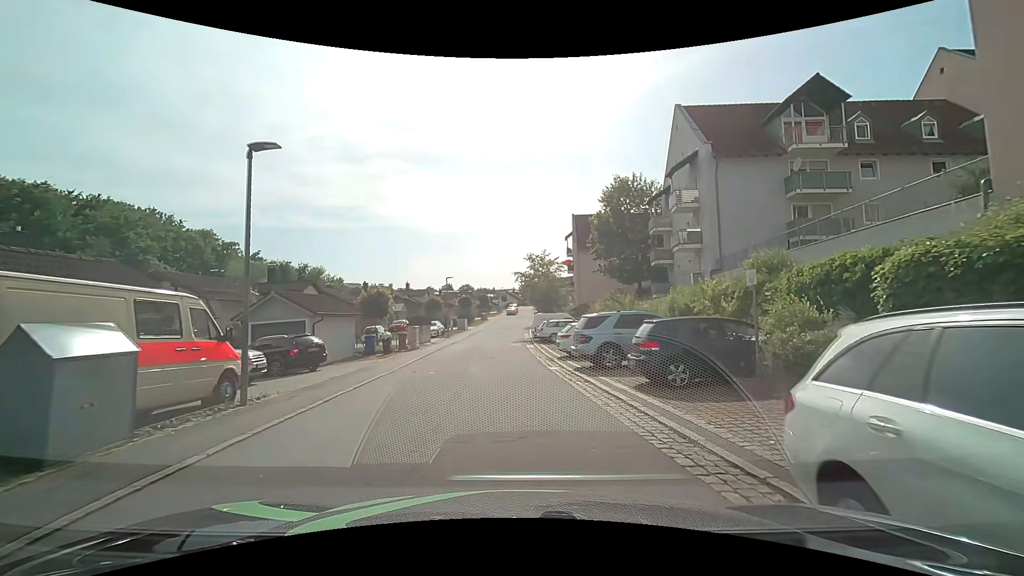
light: Day
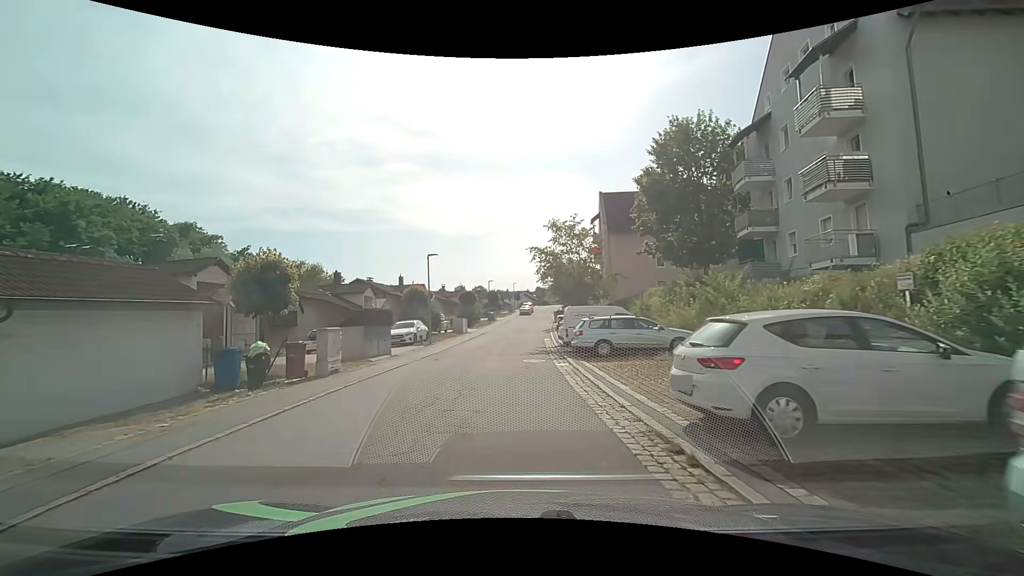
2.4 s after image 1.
(-0.1, +14.6) m; -2°
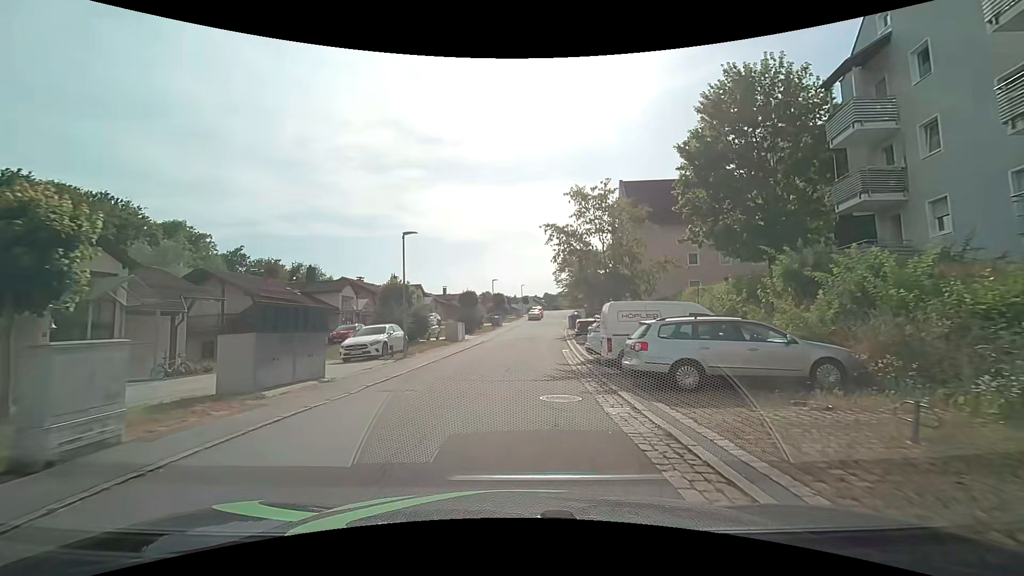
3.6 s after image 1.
(0.0, +8.2) m; 0°
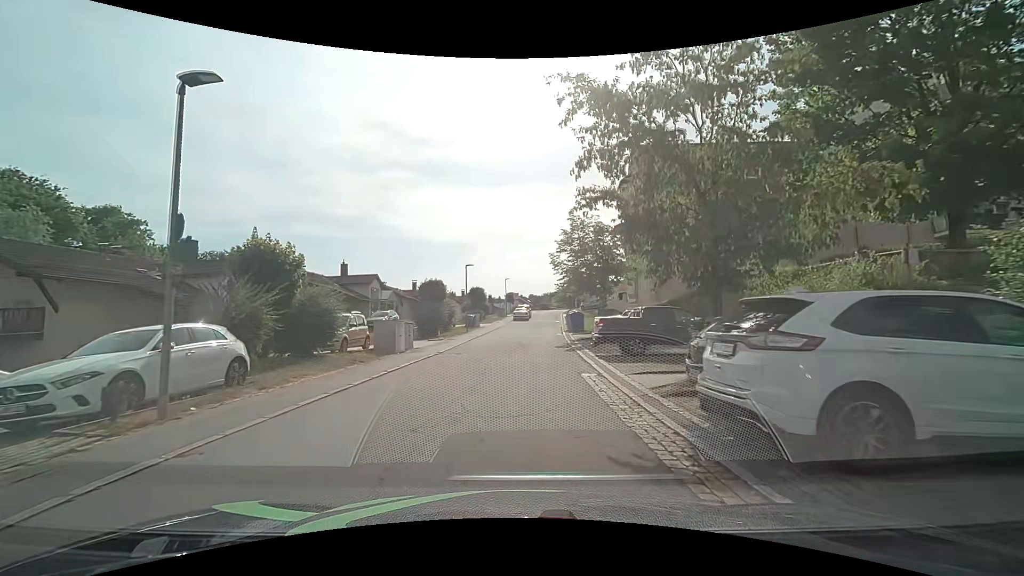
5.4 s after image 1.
(+0.1, +13.0) m; +1°
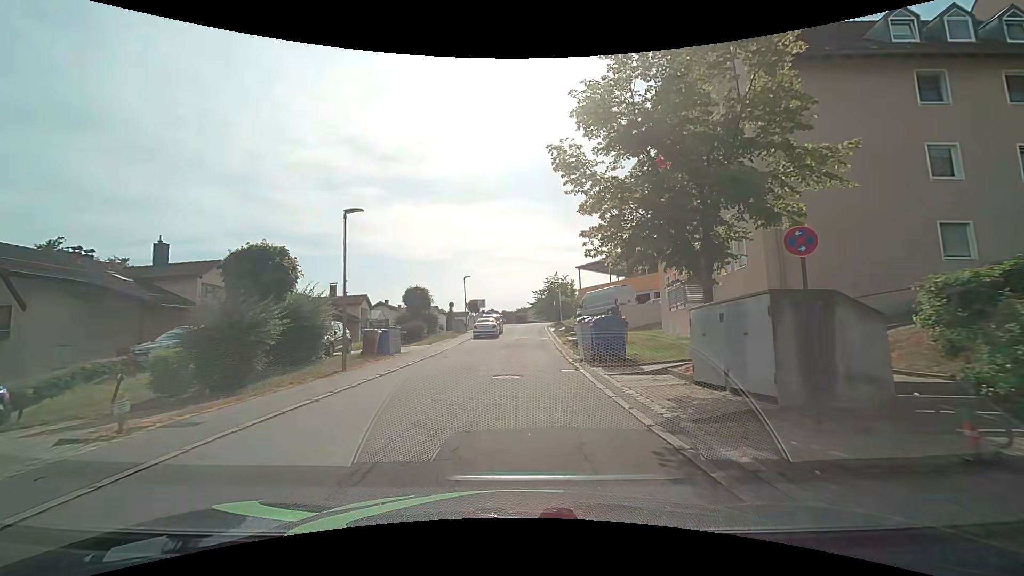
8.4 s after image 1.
(+1.0, +21.4) m; +5°
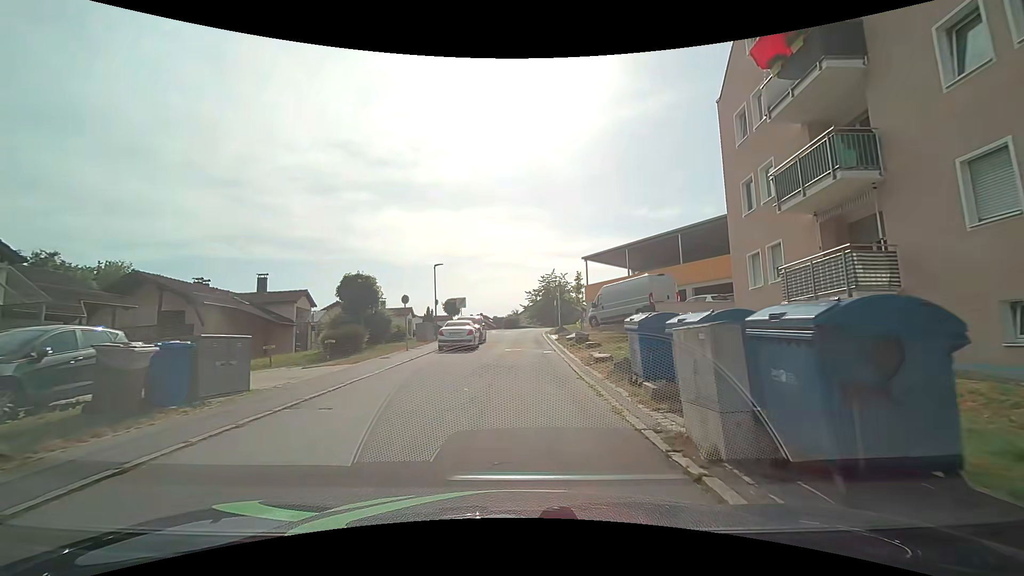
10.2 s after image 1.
(0.0, +12.0) m; 0°
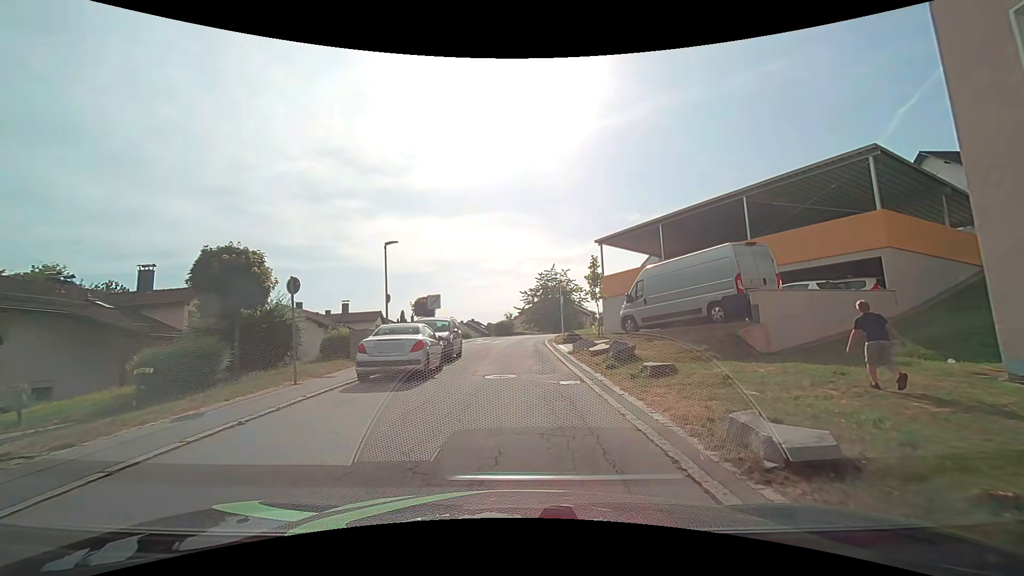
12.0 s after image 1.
(+0.1, +10.9) m; +2°
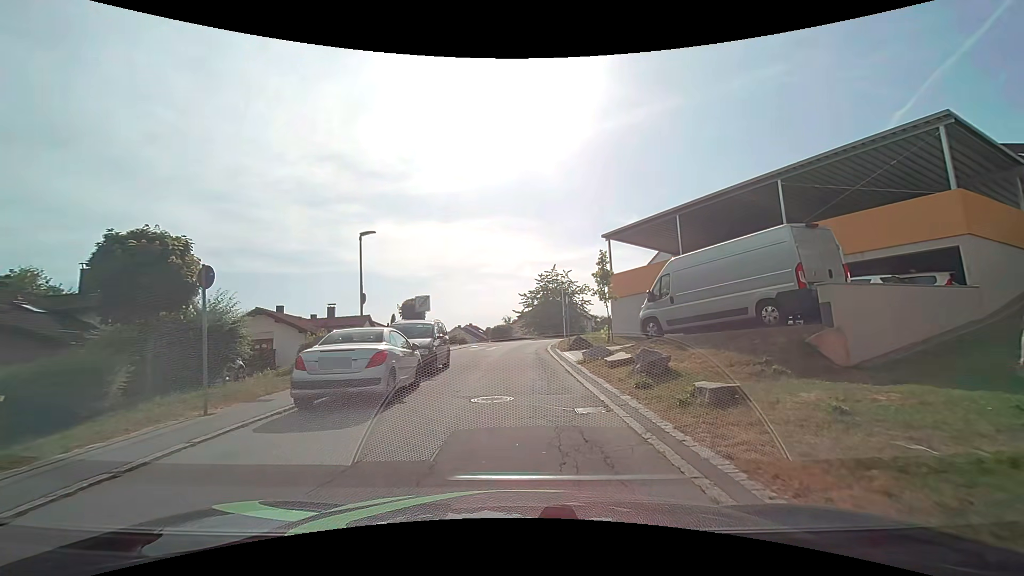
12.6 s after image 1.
(0.0, +3.3) m; 0°
(0, +10) (0, +20) (0, +30) (+4, +39) (+11, +46) (+16, +54) (+12, +63) (+7, +72) (+2, +80) (-3, +89) m
